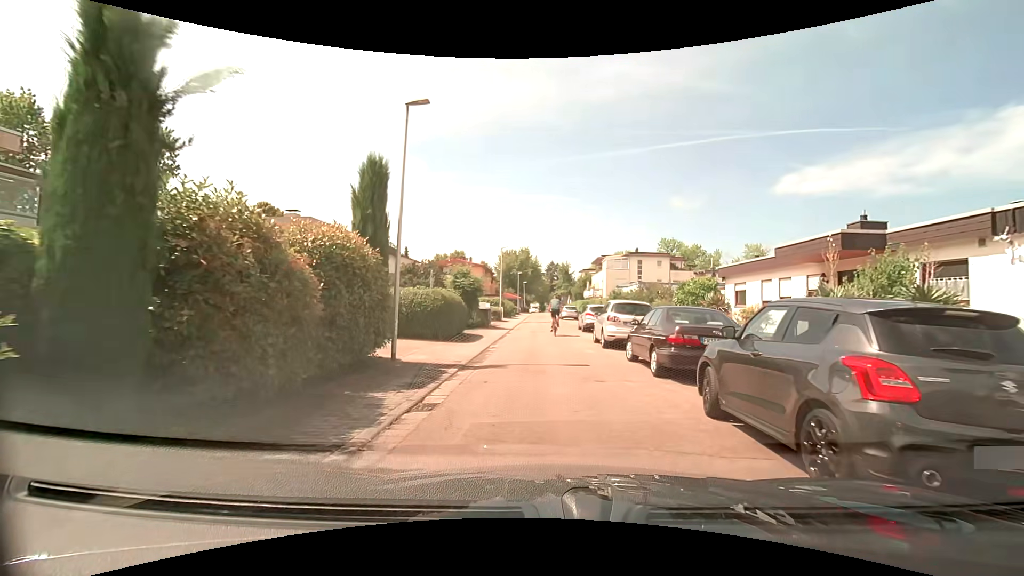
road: residential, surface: asphalt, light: Day
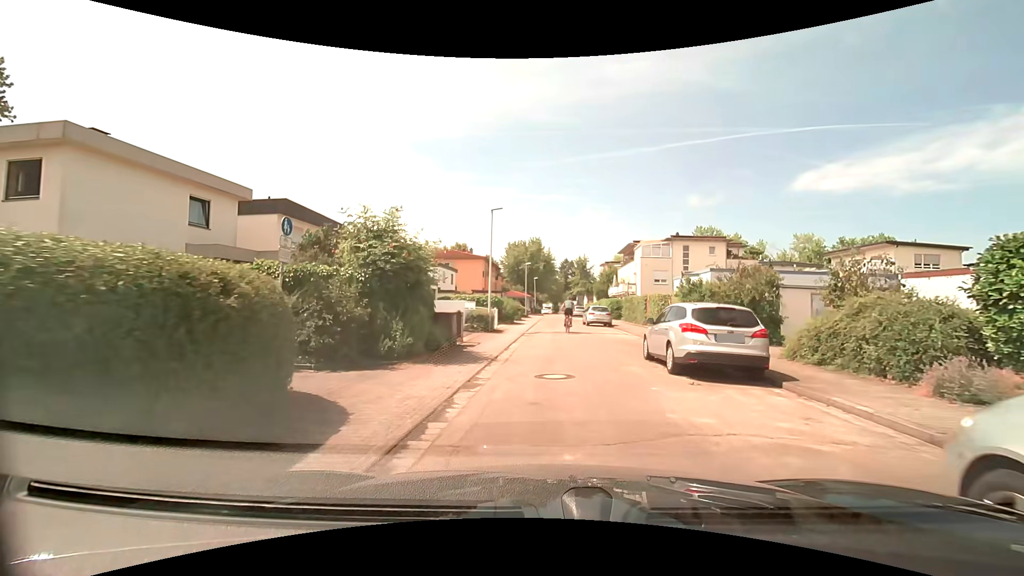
(-0.4, +16.0) m; -3°
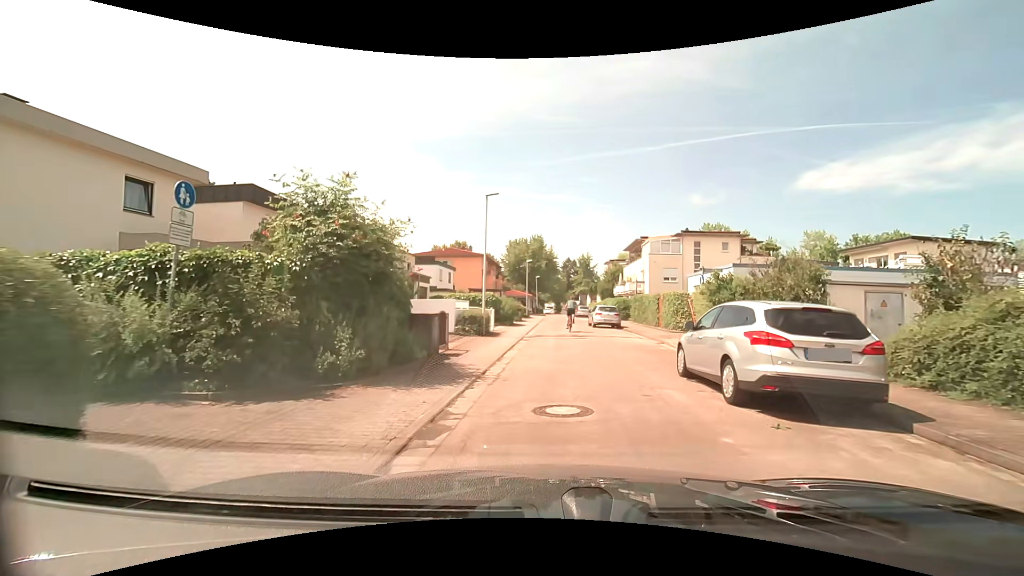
(0.0, +3.1) m; 0°
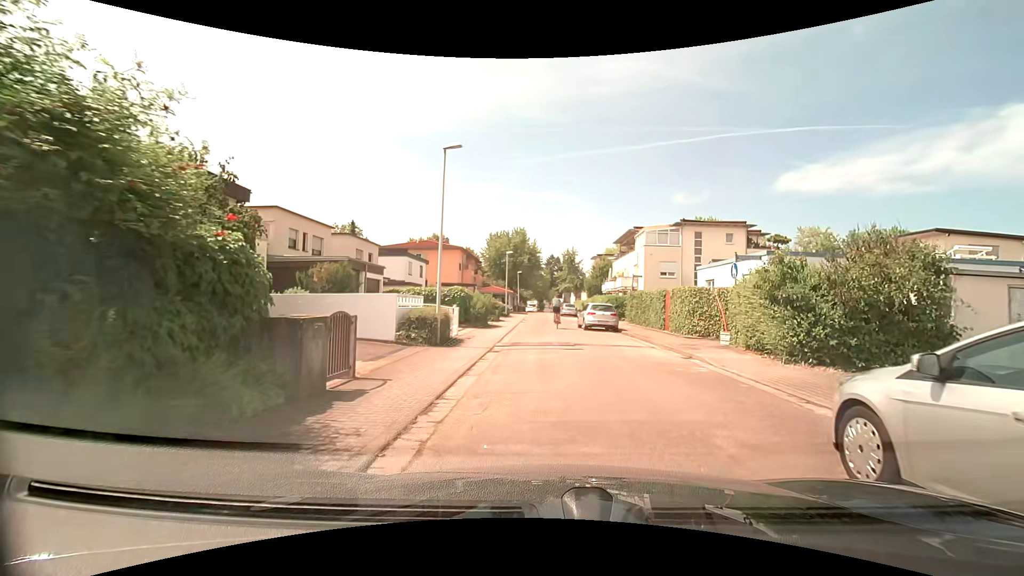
(+0.1, +6.0) m; +3°
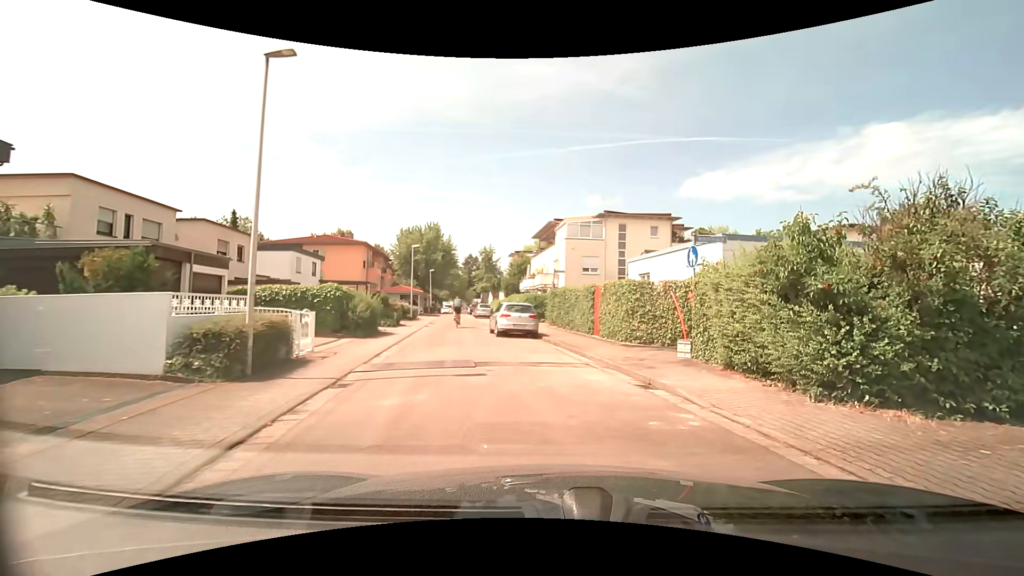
(+0.3, +5.4) m; +9°
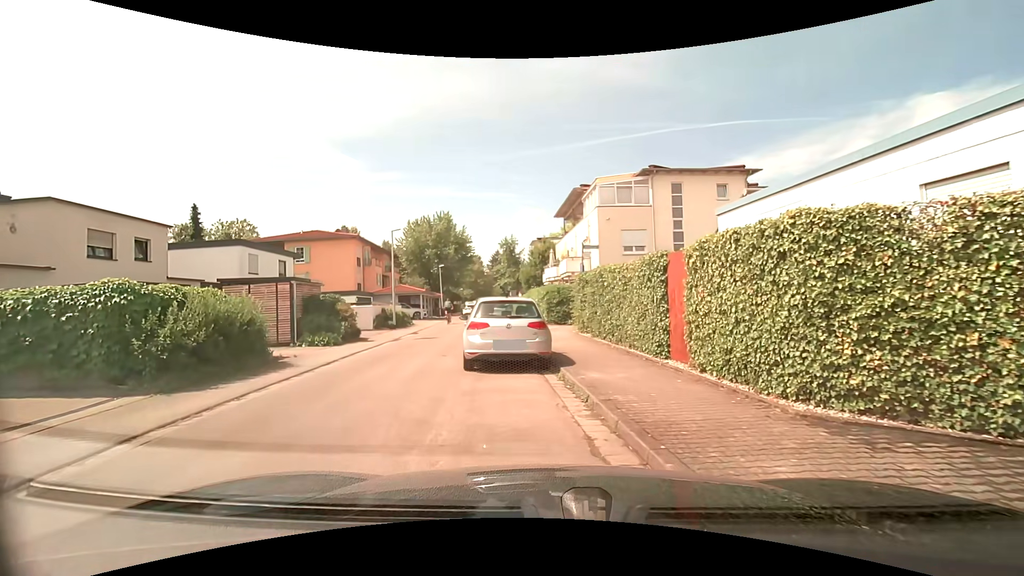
(+0.4, +10.7) m; -5°
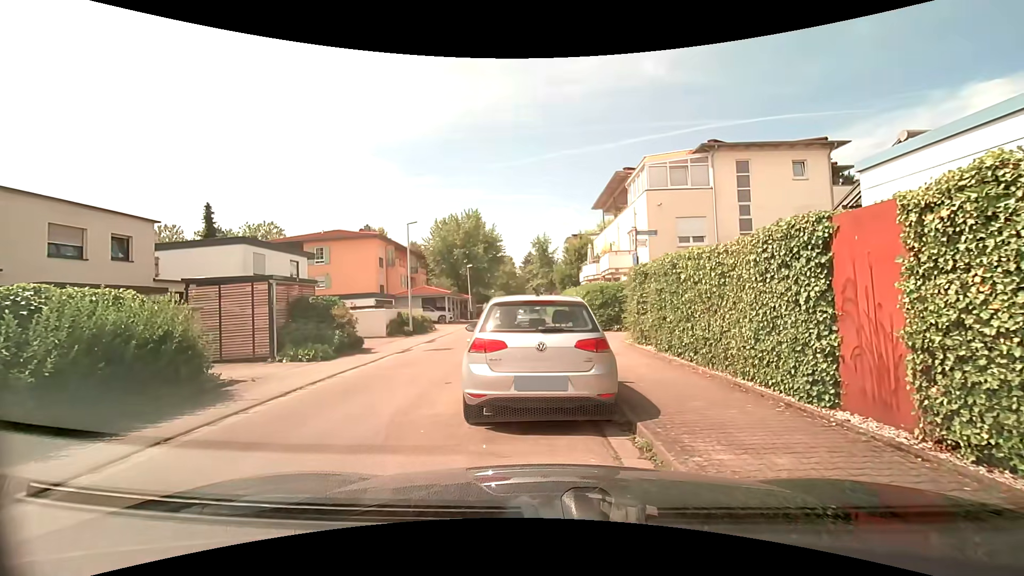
(0.0, +4.0) m; -2°
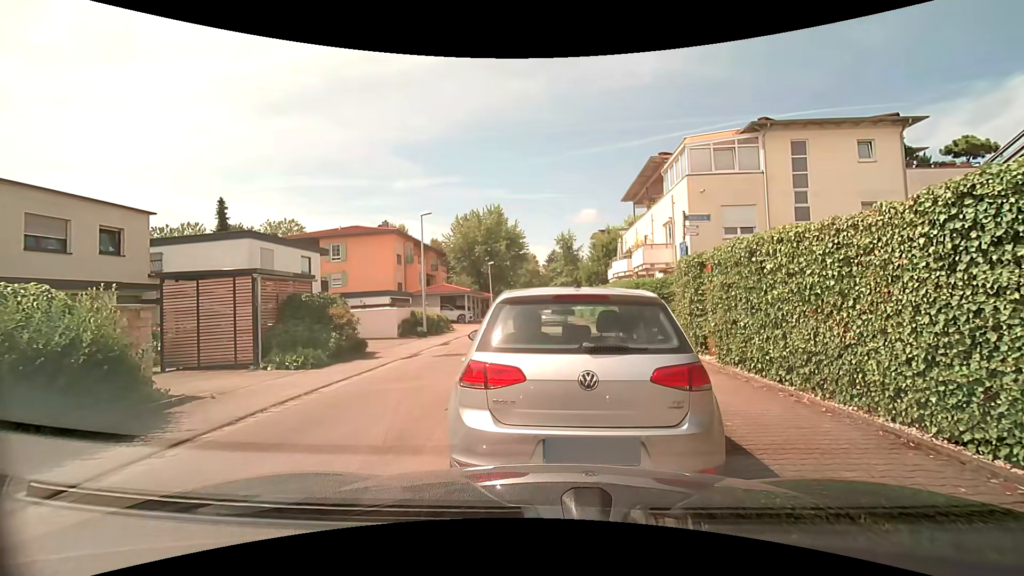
(-0.1, +2.2) m; -5°
